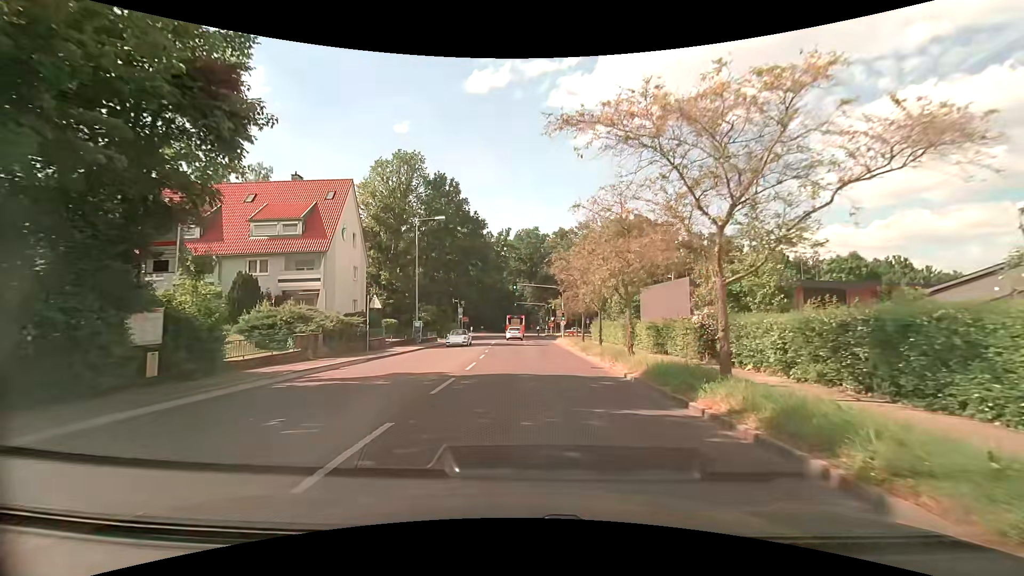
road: tertiary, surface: asphalt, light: Day
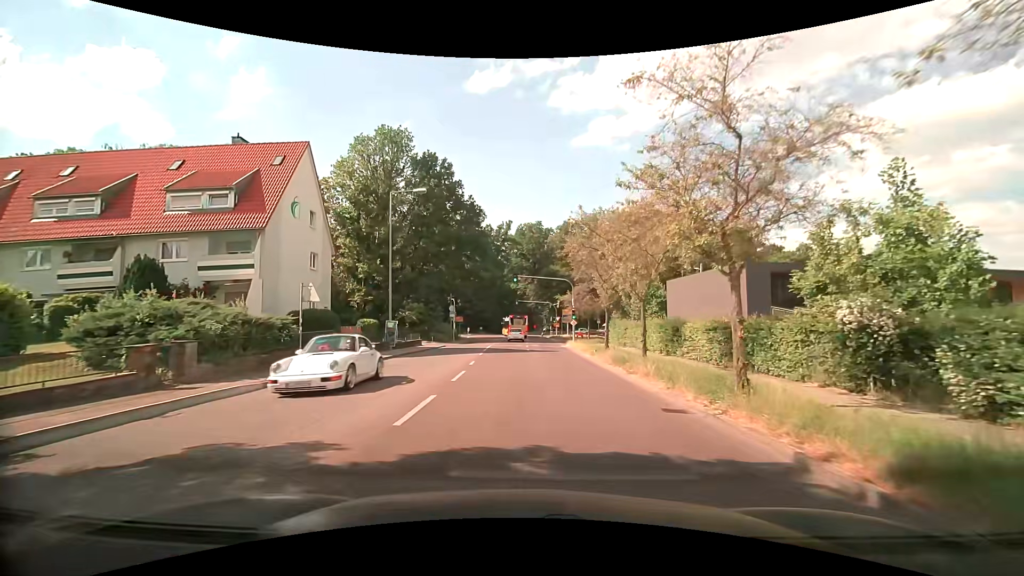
(+0.1, +8.8) m; 0°
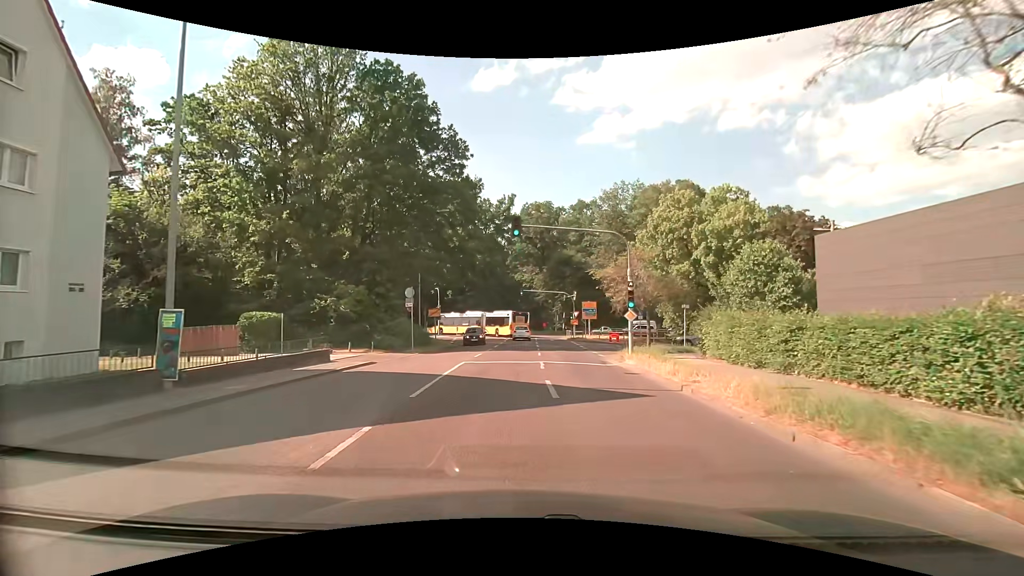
(-0.2, +20.7) m; -1°
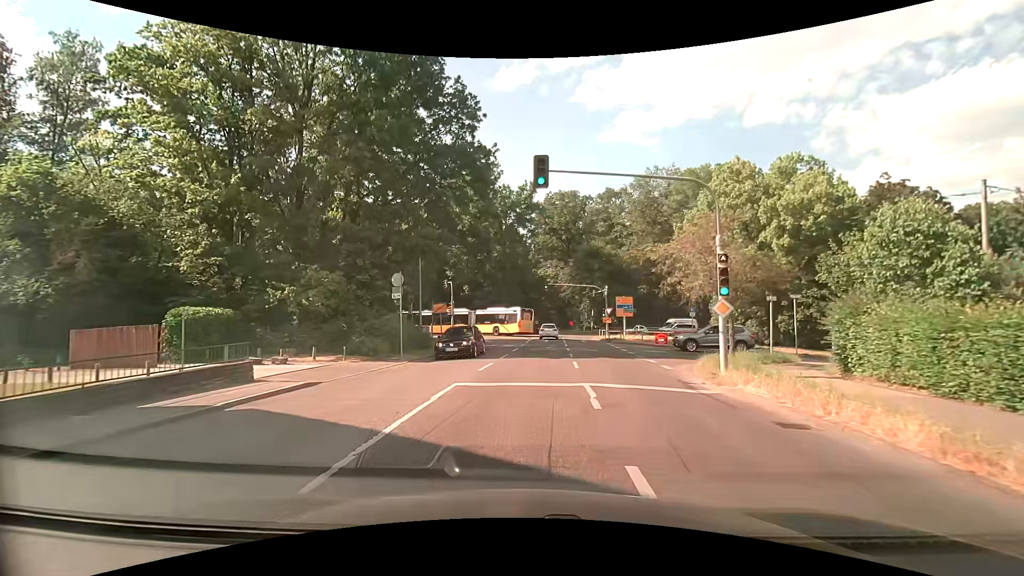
(-0.1, +7.7) m; -3°
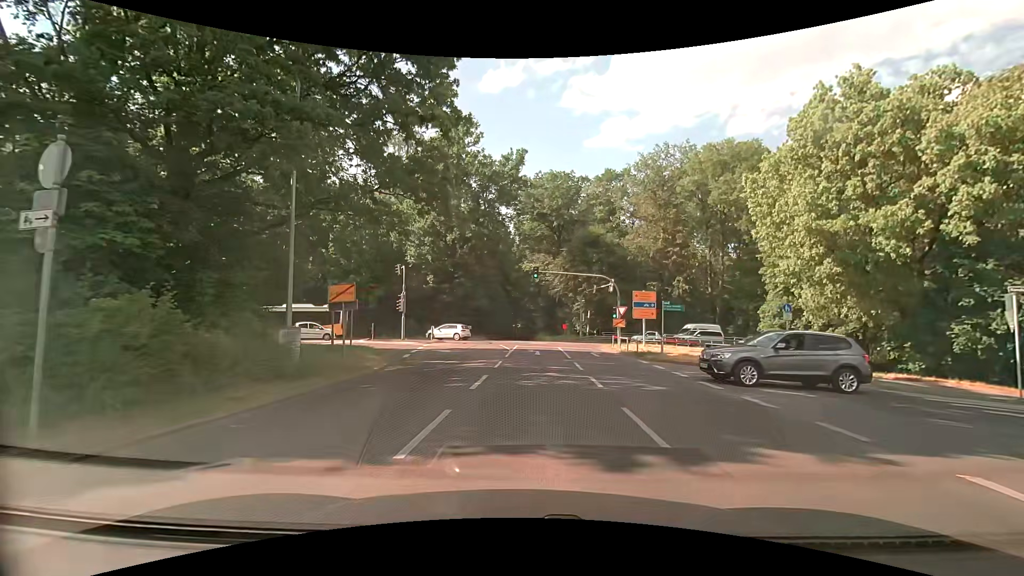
(0.0, +15.6) m; +2°
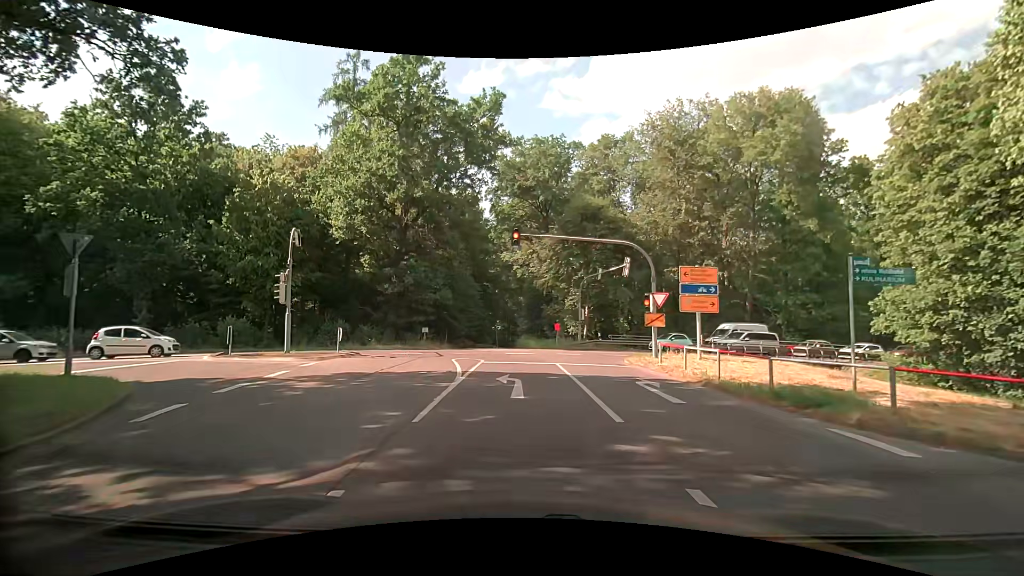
(+0.4, +16.1) m; +4°
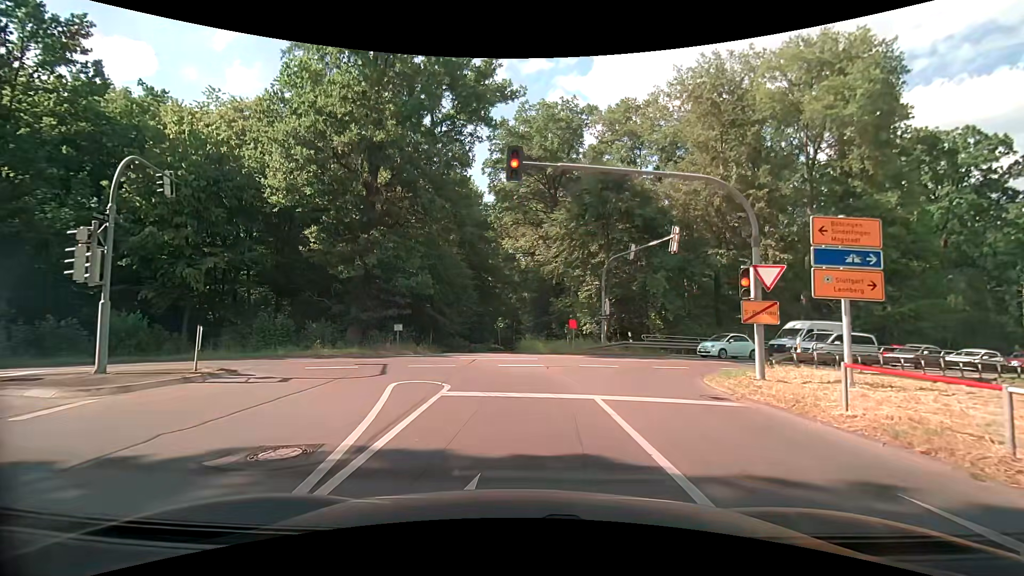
(-0.3, +10.1) m; -2°
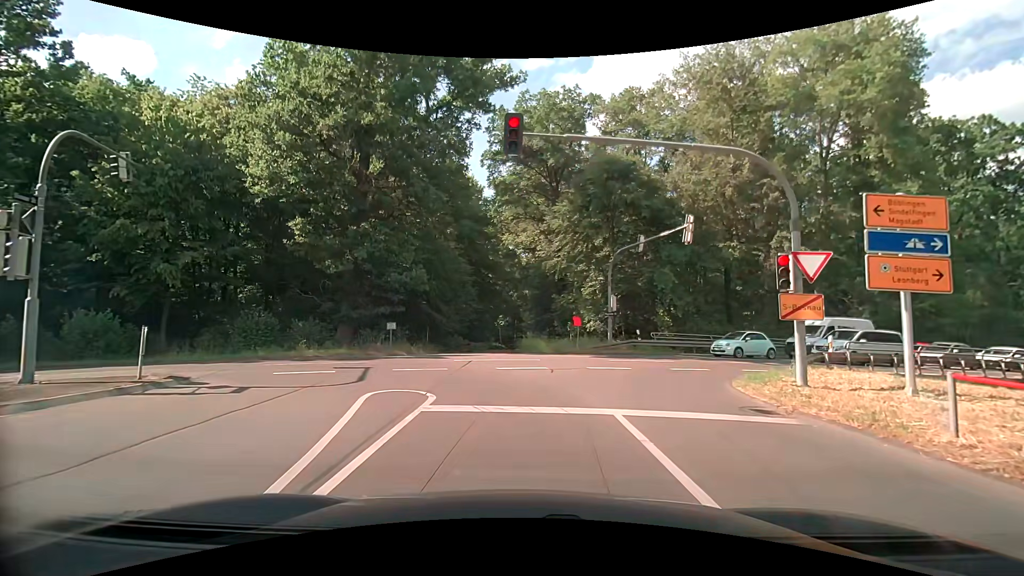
(0.0, +1.9) m; 0°
(0, +10) (-6, +18) (-15, +19) (-25, +17) (-34, +13) (-44, +10) (-53, +6) (-62, +3) (-72, -1) (-81, -4) m
